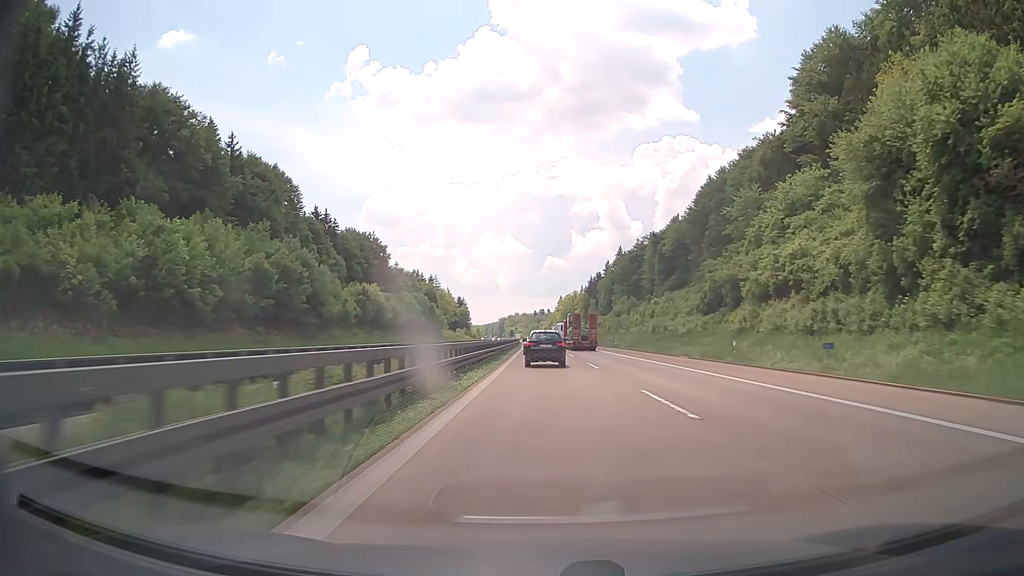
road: motorway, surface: concrete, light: Day
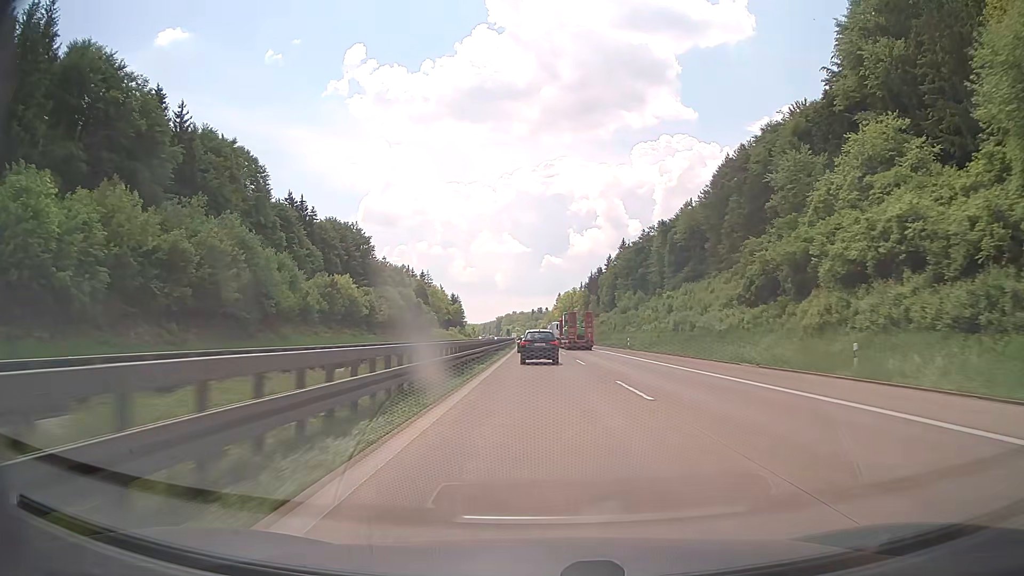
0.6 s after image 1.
(0.0, +15.0) m; 0°
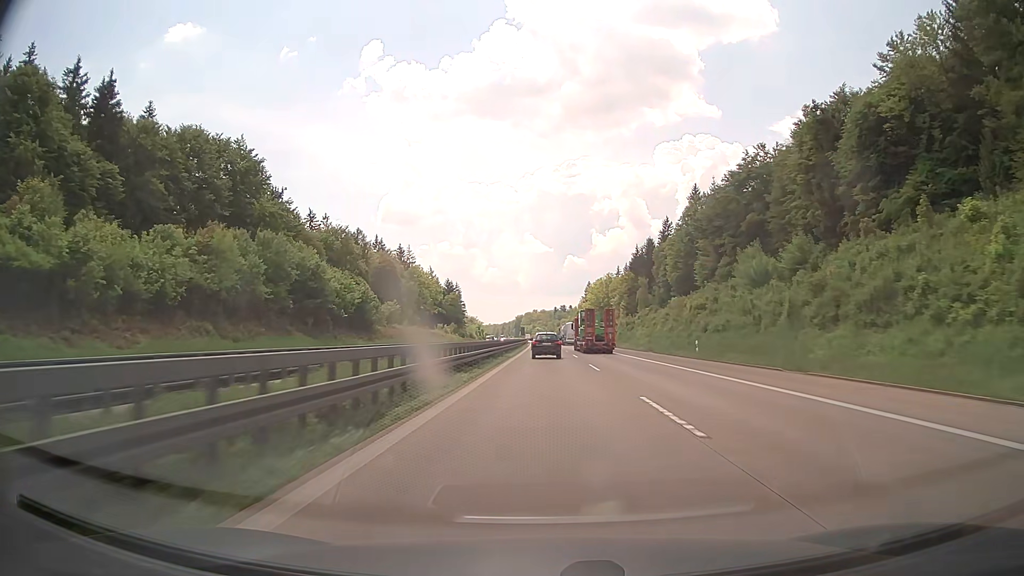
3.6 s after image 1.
(-1.1, +77.2) m; -2°
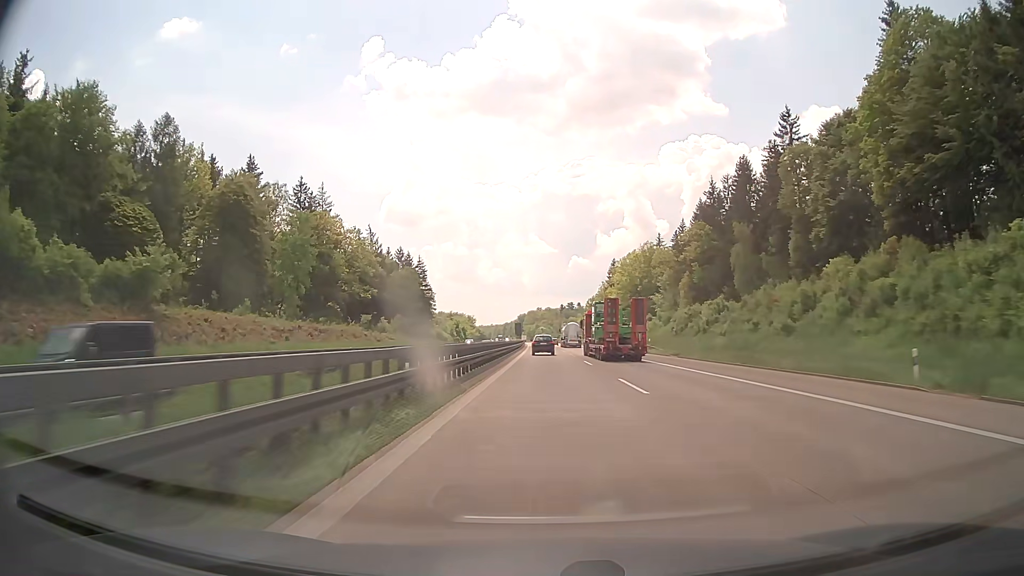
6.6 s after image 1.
(-0.4, +83.6) m; 0°
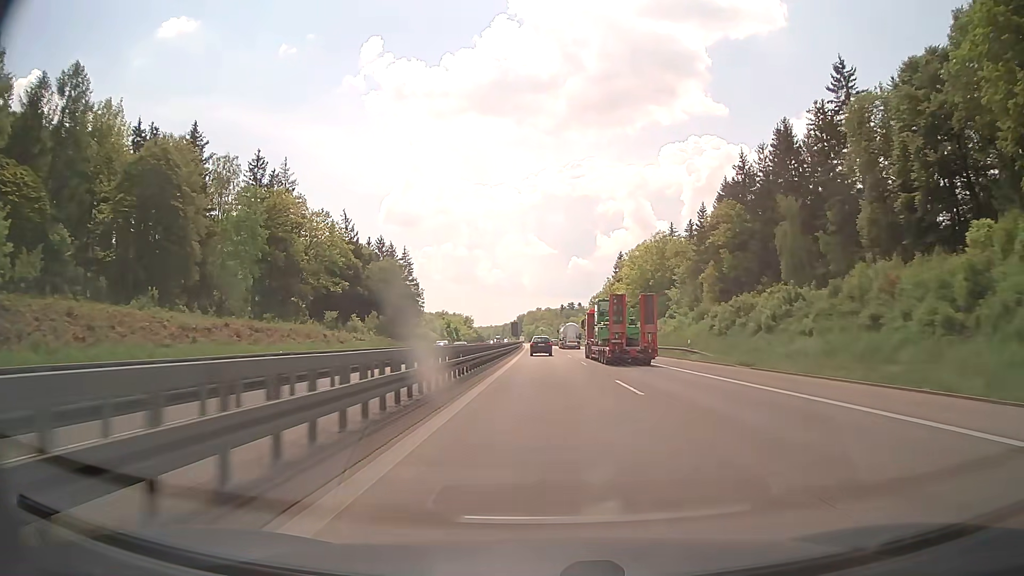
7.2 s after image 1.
(0.0, +17.9) m; 0°
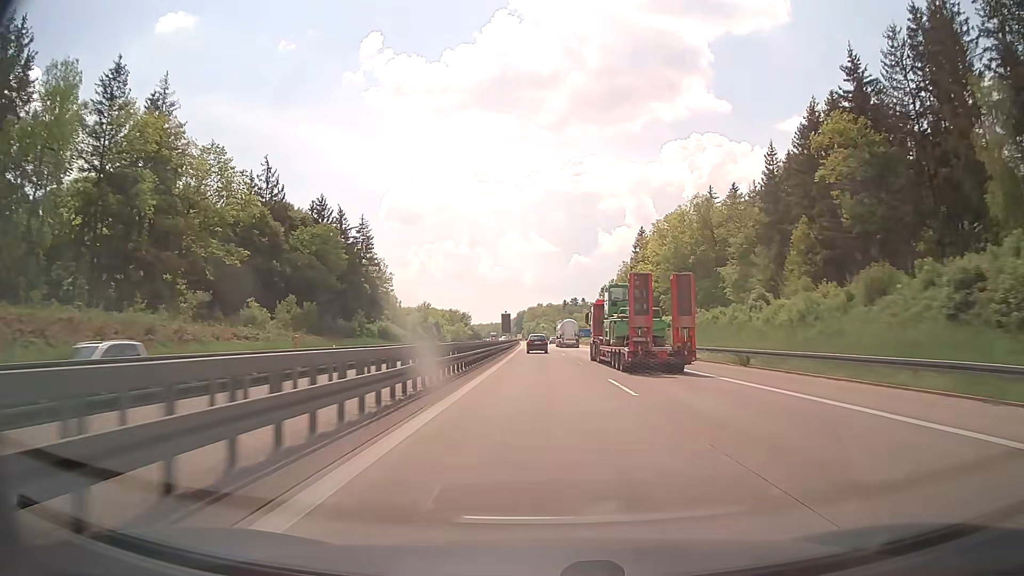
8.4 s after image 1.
(0.0, +36.9) m; 0°
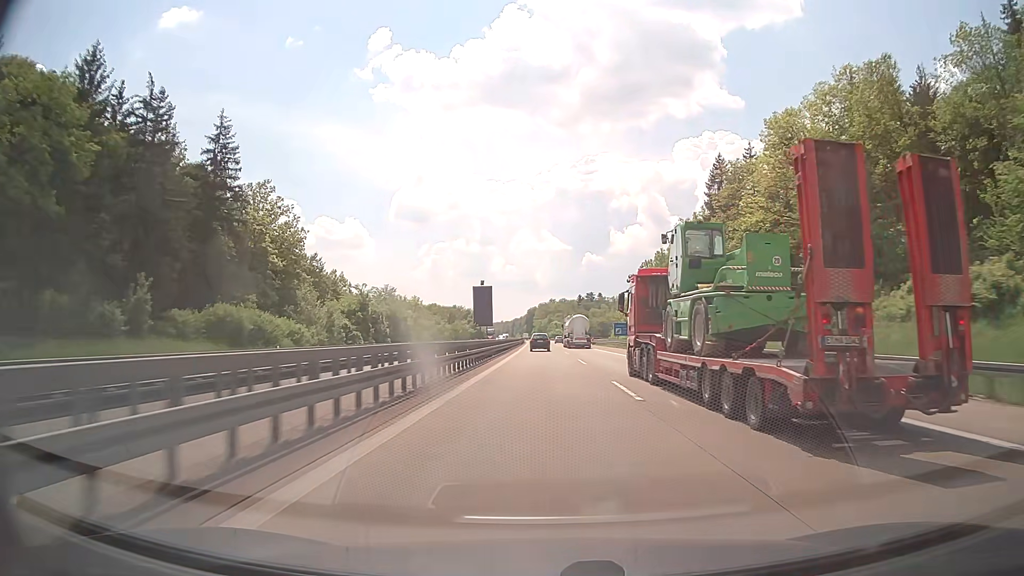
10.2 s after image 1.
(-0.5, +57.2) m; -1°
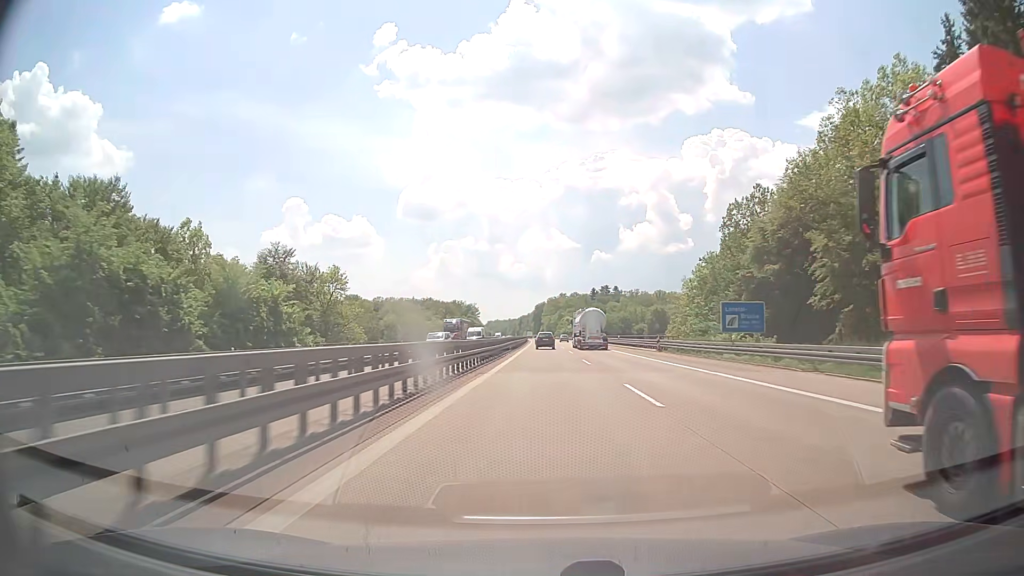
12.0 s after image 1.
(-0.5, +58.3) m; -1°
(0, +10) (0, +20) (0, +30) (0, +40) (0, +50) (0, +60) (0, +70) (0, +80) (0, +90) (0, +100) m
